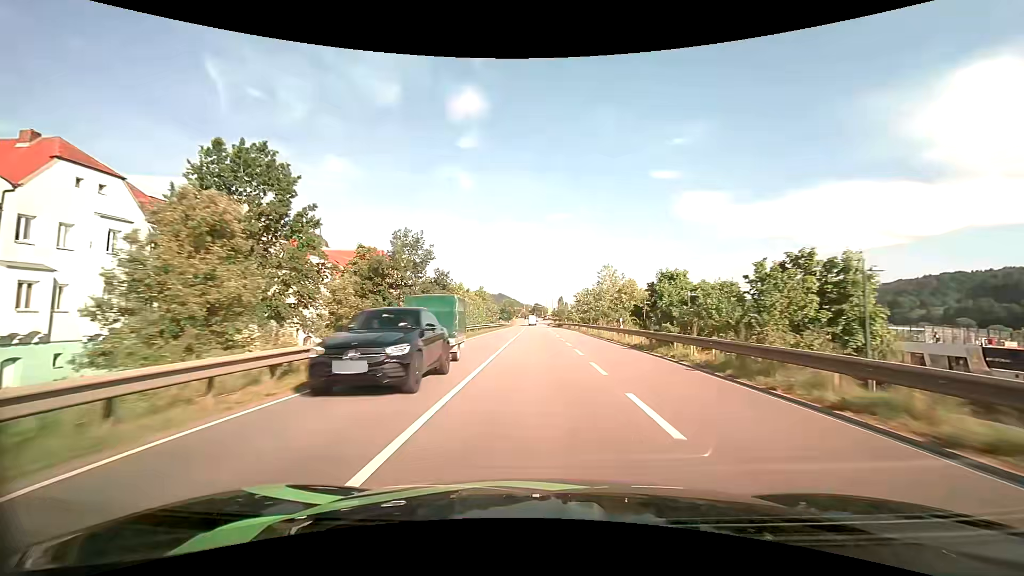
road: primary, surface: asphalt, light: Day
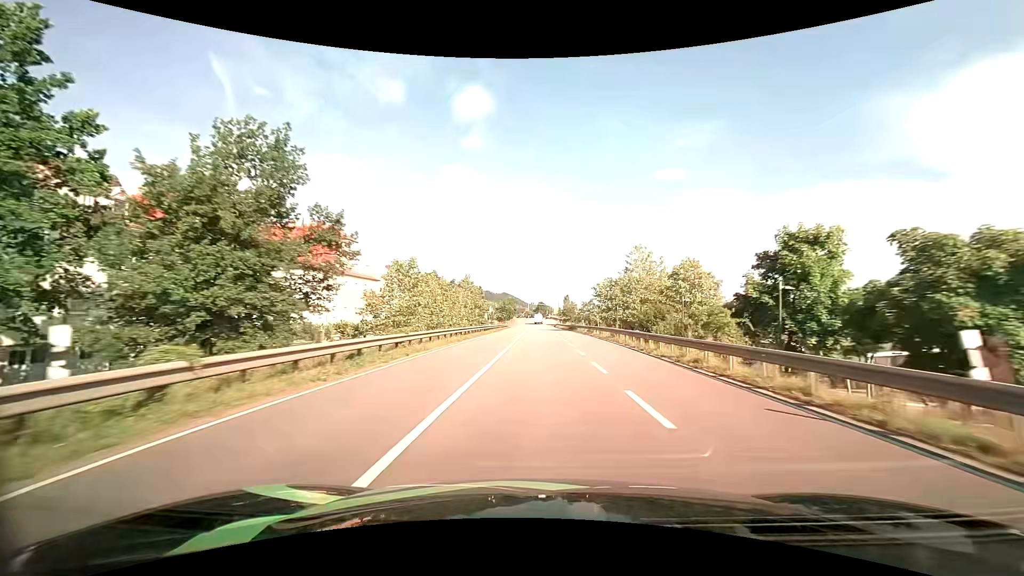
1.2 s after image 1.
(-0.1, +23.2) m; 0°
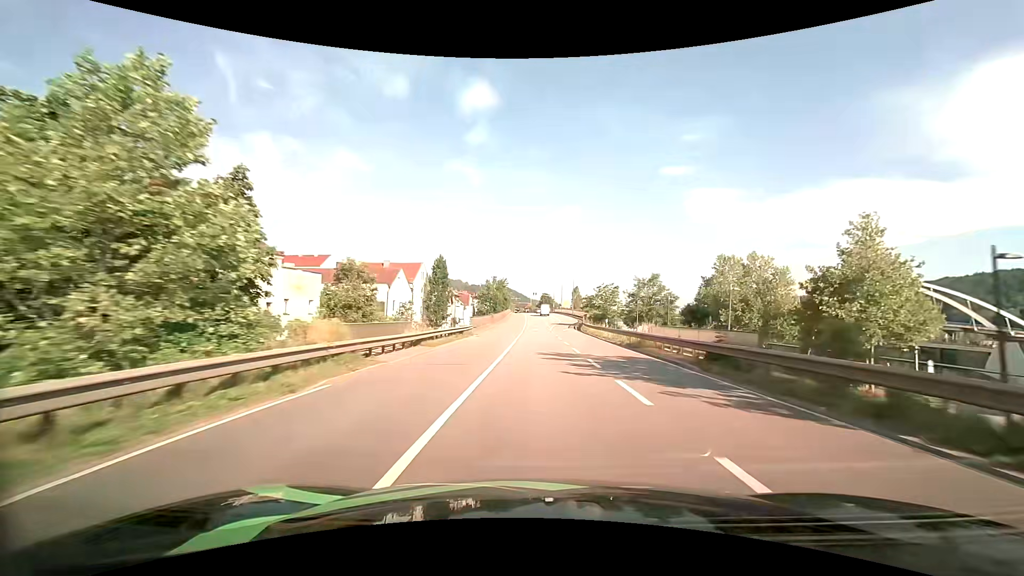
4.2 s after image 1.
(-0.5, +58.3) m; -1°
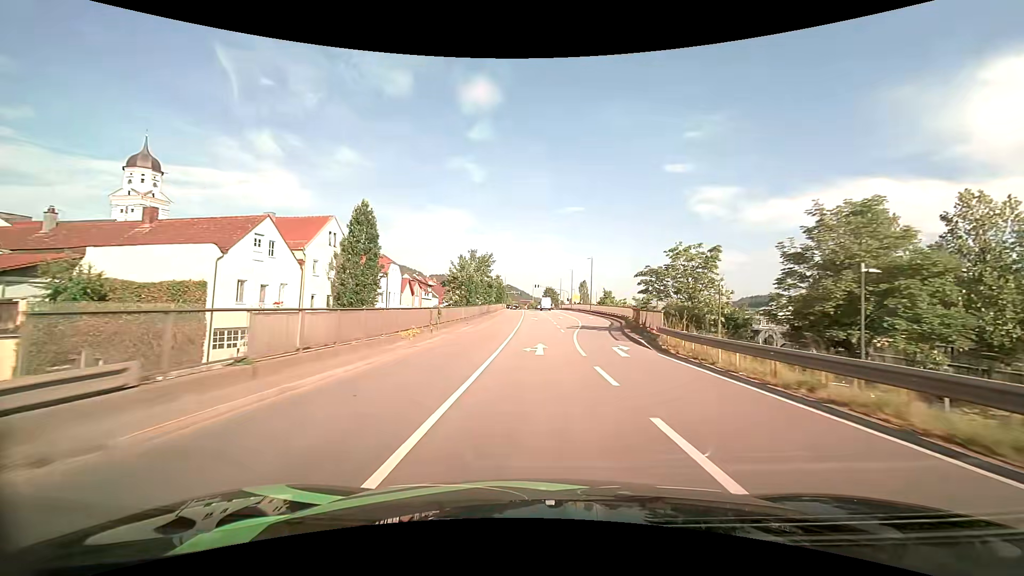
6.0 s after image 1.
(-0.1, +34.2) m; 0°
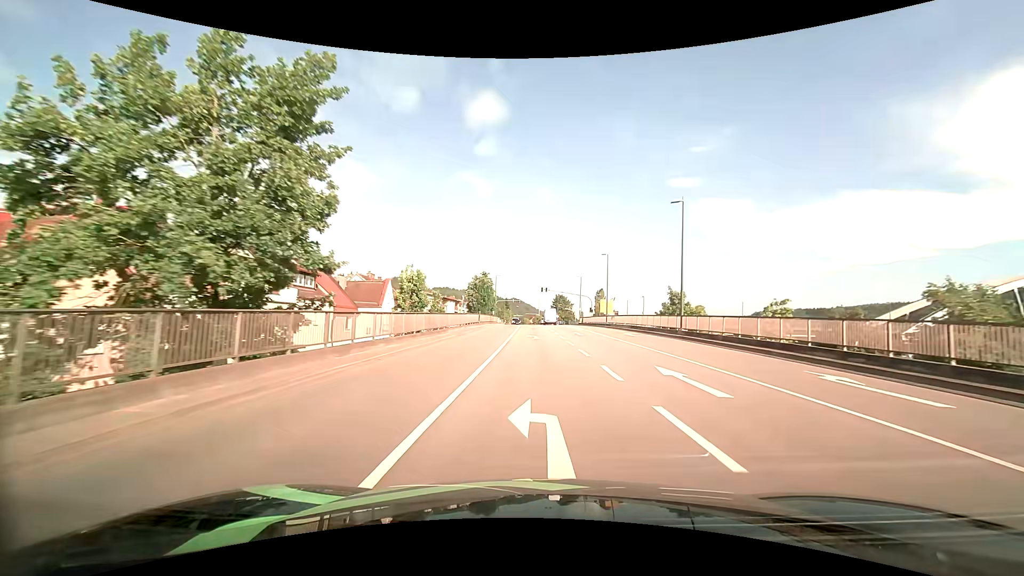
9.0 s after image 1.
(-0.2, +48.7) m; -1°
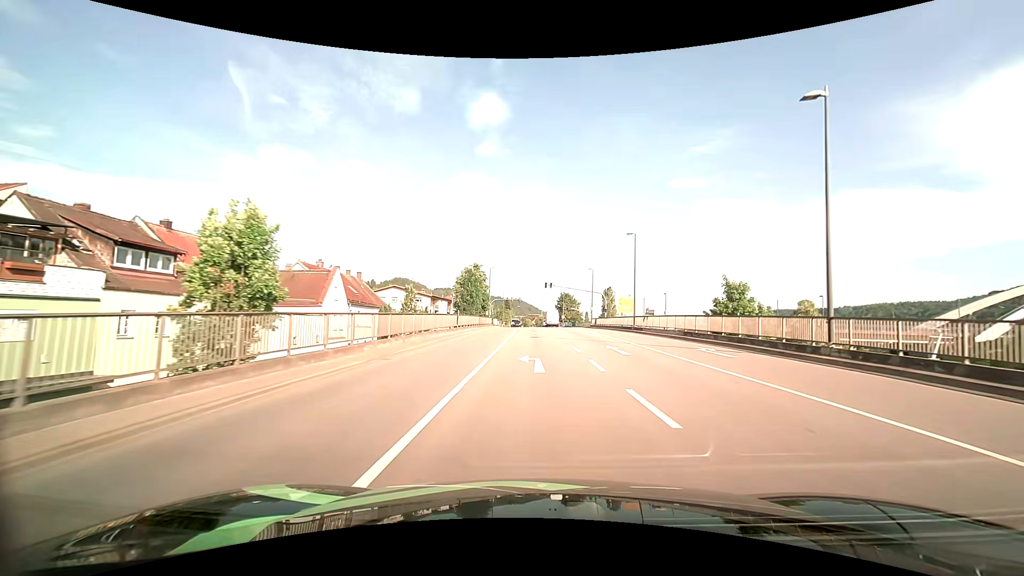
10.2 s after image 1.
(0.0, +16.1) m; 0°
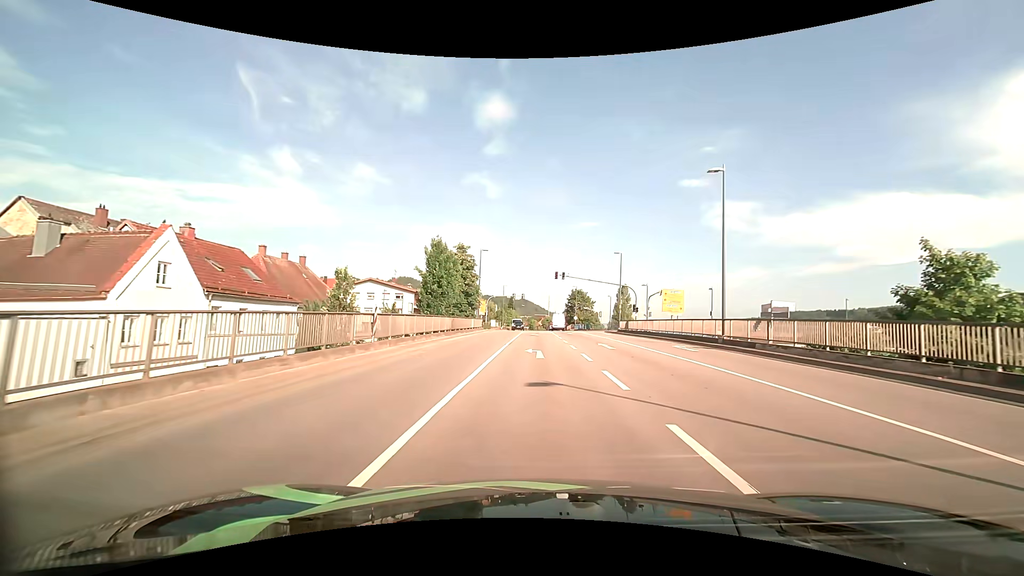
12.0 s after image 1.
(-0.2, +20.6) m; -1°
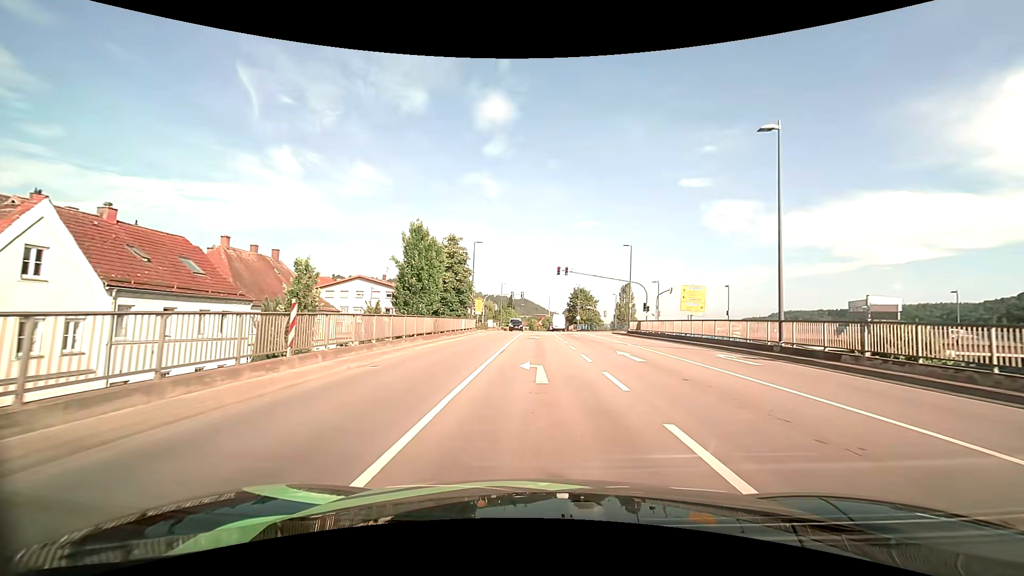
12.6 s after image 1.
(0.0, +5.9) m; 0°
